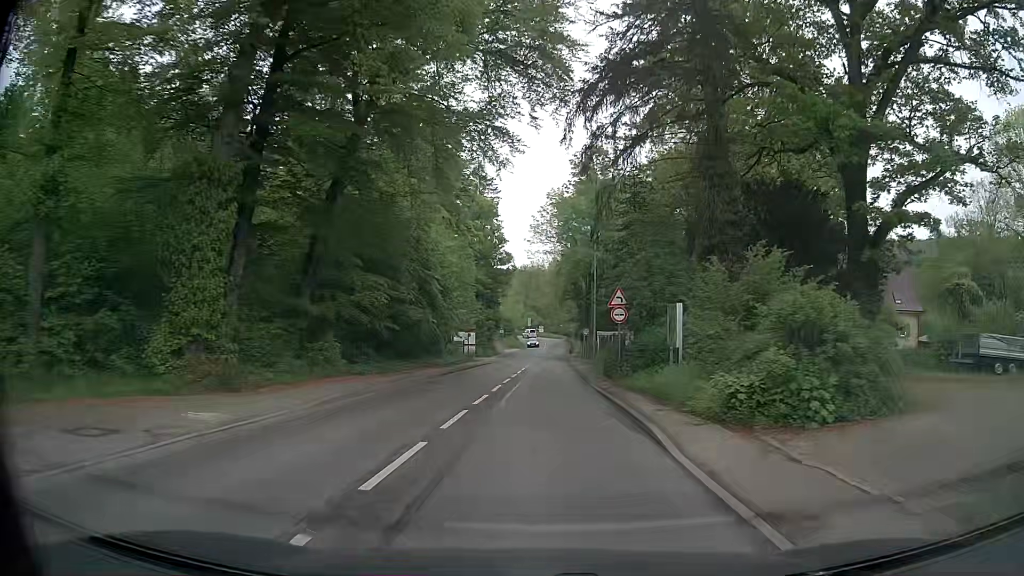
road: secondary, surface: asphalt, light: Day
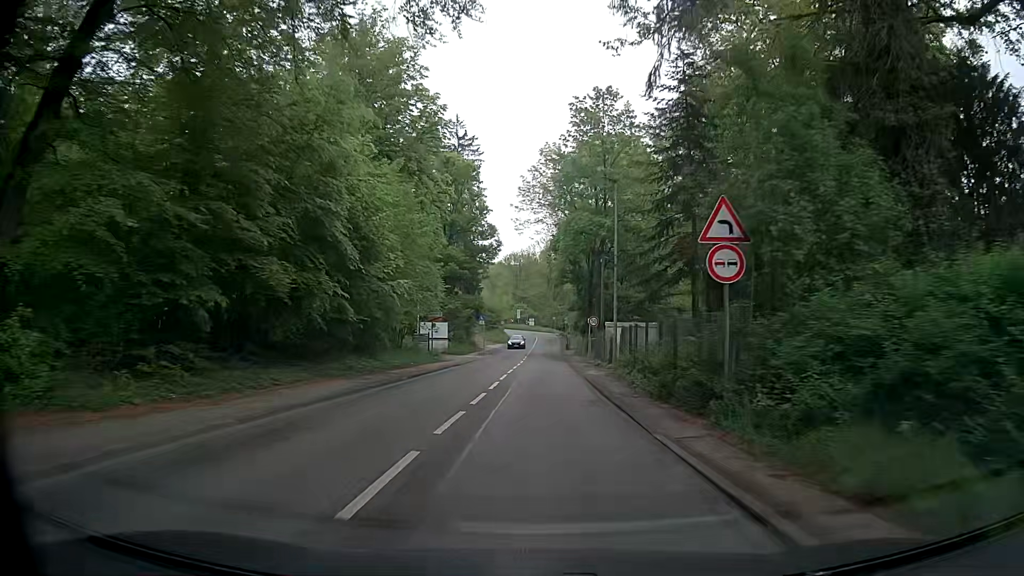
(+0.1, +15.2) m; +1°
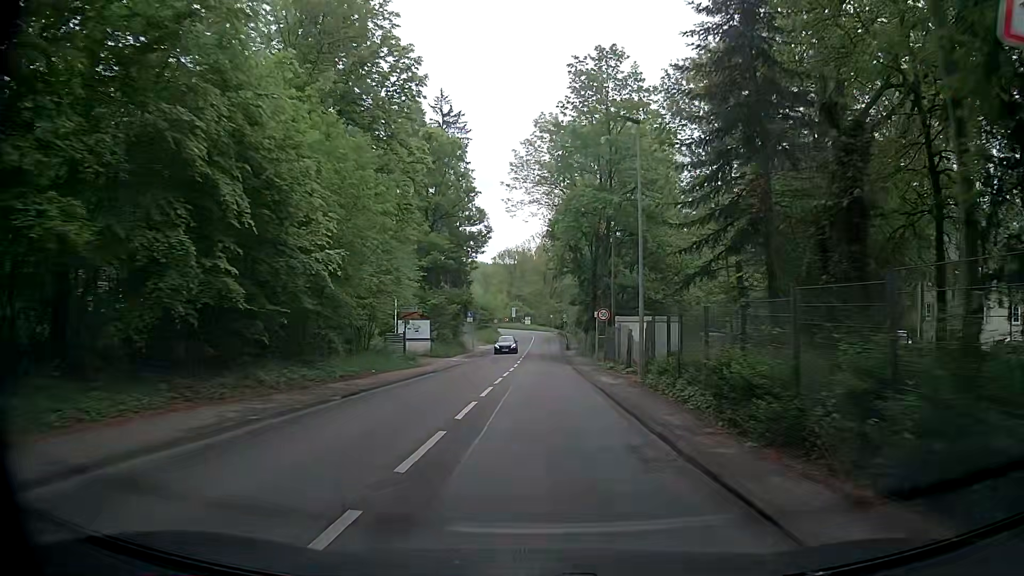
(0.0, +7.6) m; +1°
